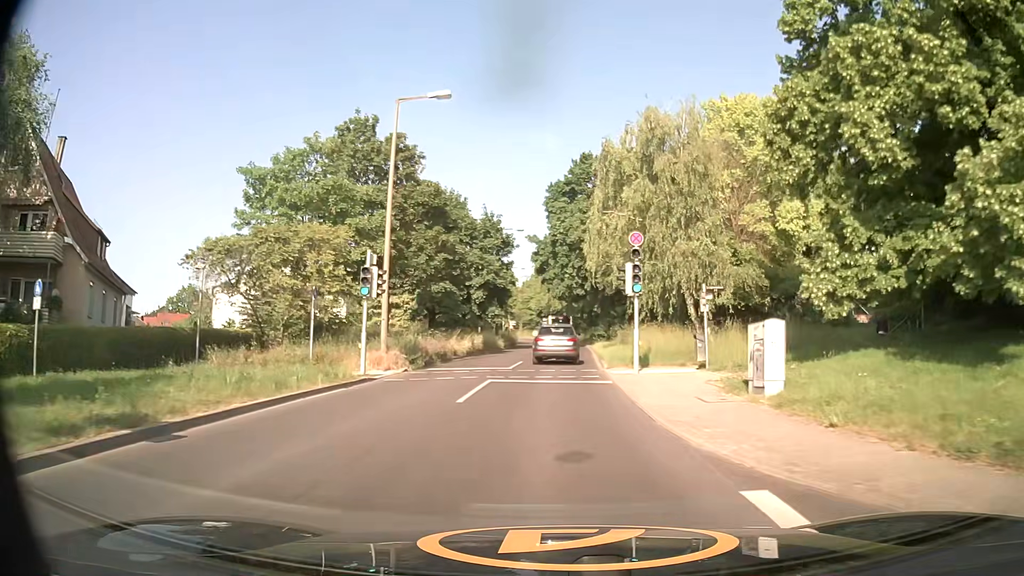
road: tertiary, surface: asphalt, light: Day
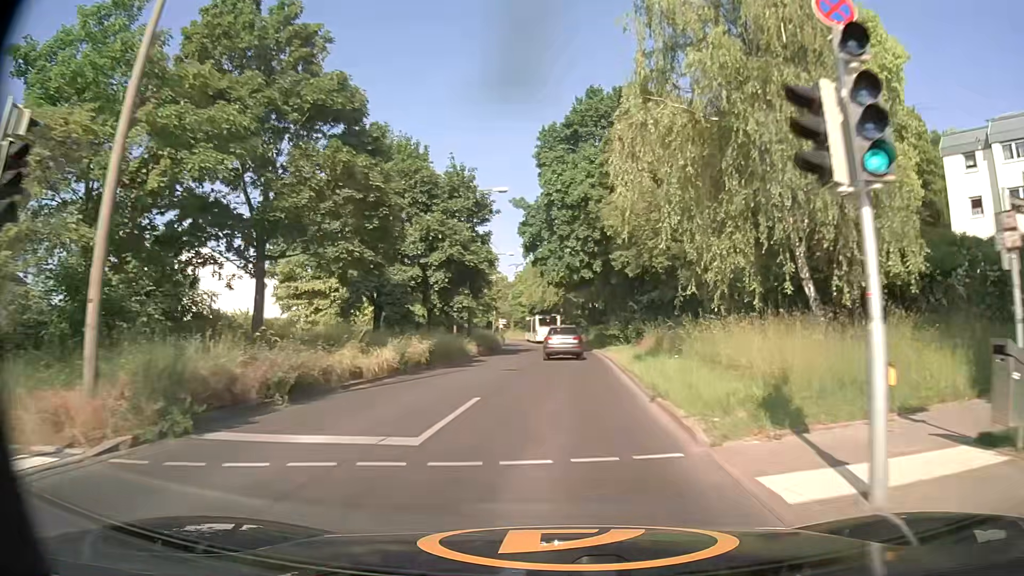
(+0.2, +15.9) m; +1°
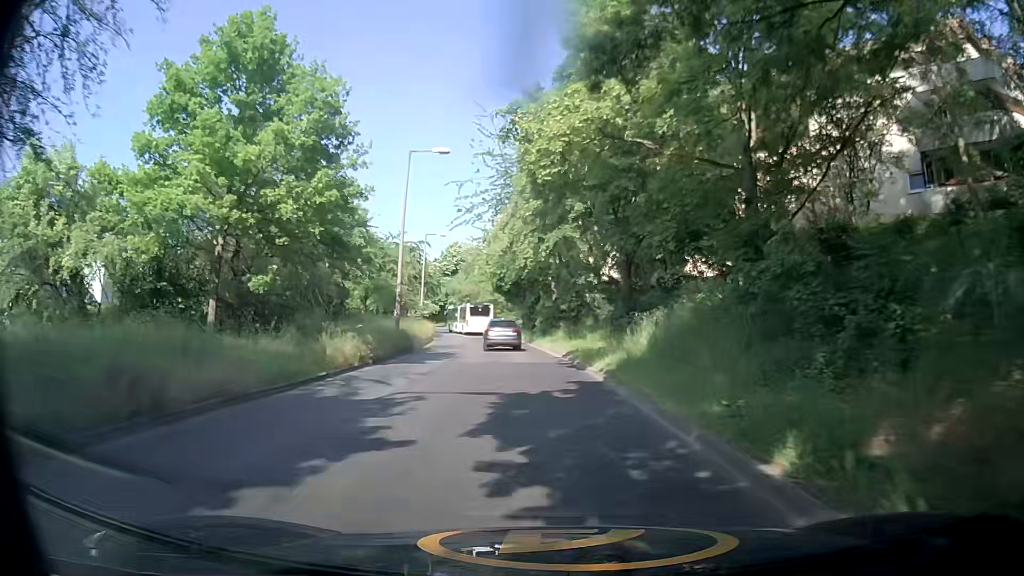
(+0.8, +42.0) m; +1°
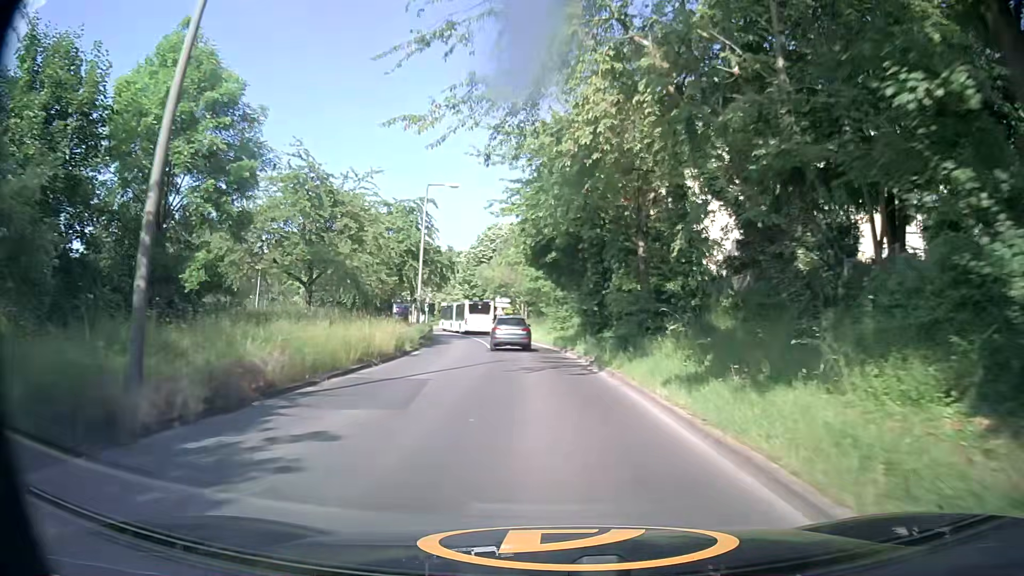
(-1.0, +24.7) m; -4°
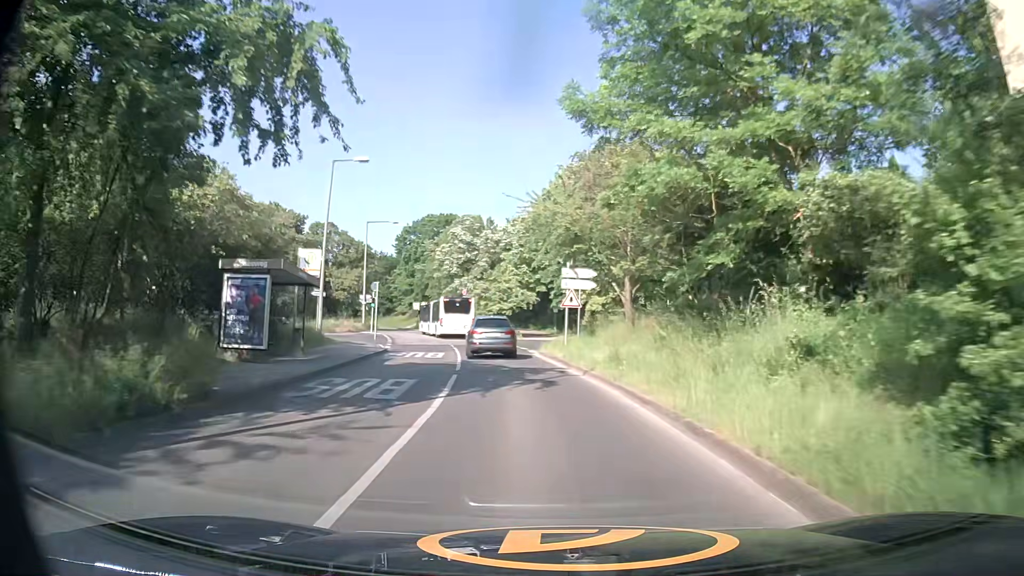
(-2.6, +39.2) m; -7°
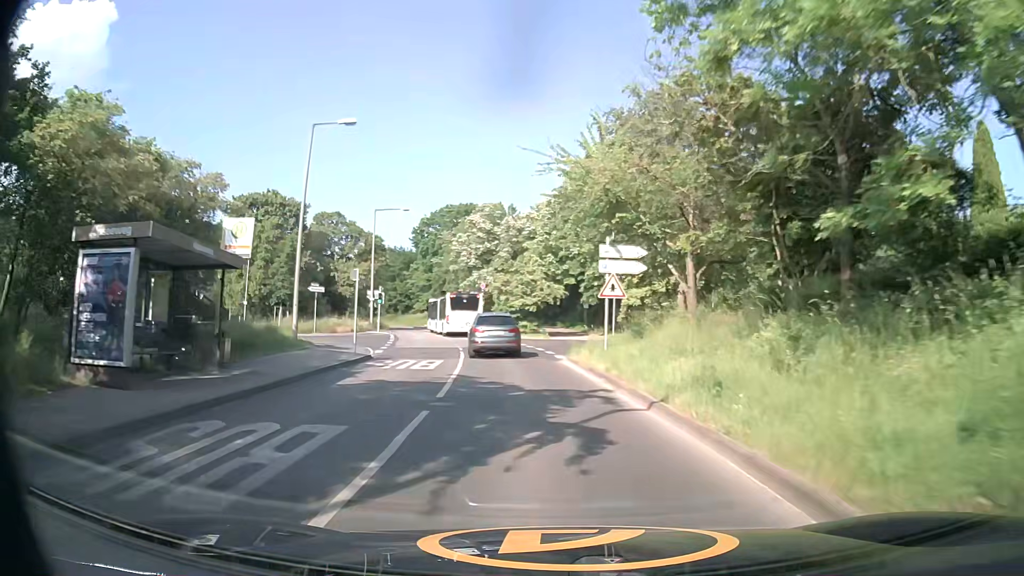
(-0.2, +7.3) m; -3°
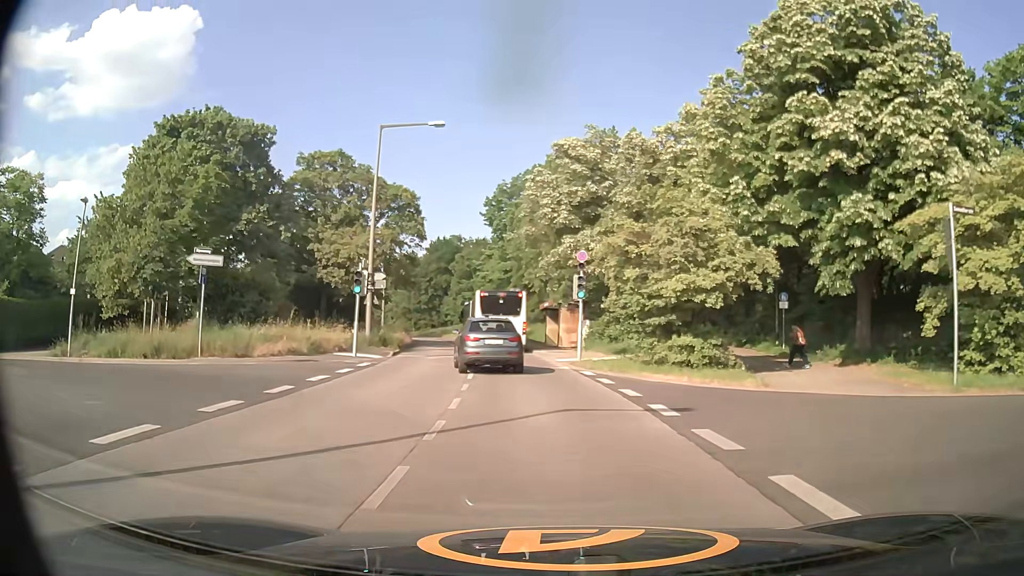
(-2.6, +30.4) m; -9°
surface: concrete
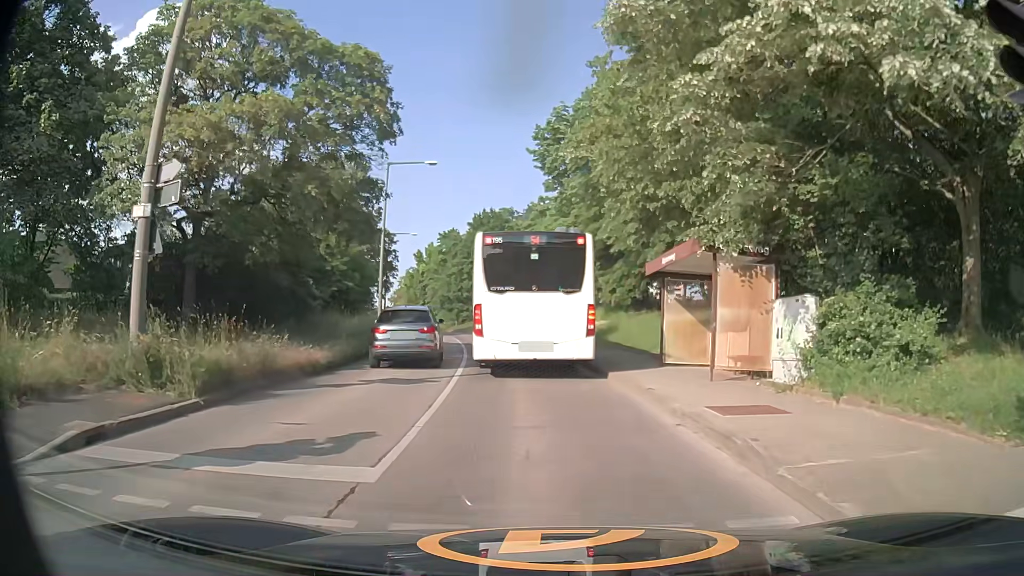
(-1.1, +23.3) m; -5°
(0, +10) (-1, +20) (-2, +30) (-3, +40) (-5, +50) (-8, +59) (-10, +69) (-13, +79) (-16, +88) (-19, +98) m
